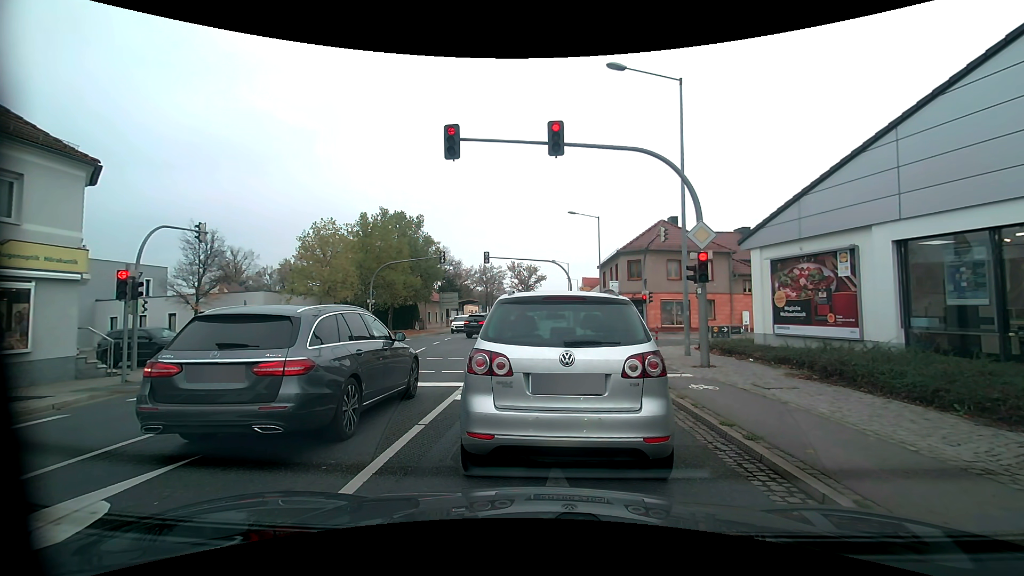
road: primary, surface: asphalt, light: Day
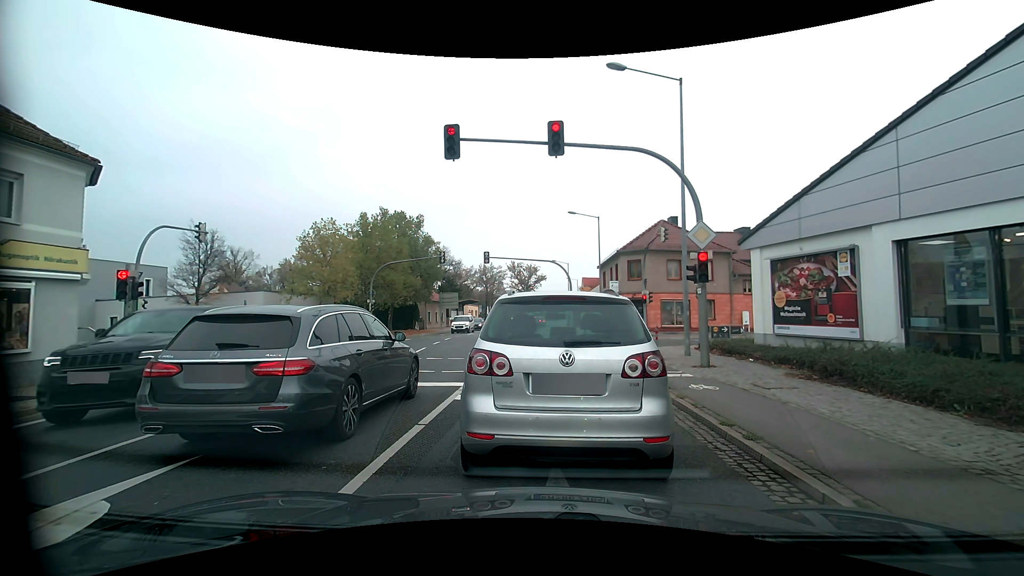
(0.0, 0.0) m; 0°
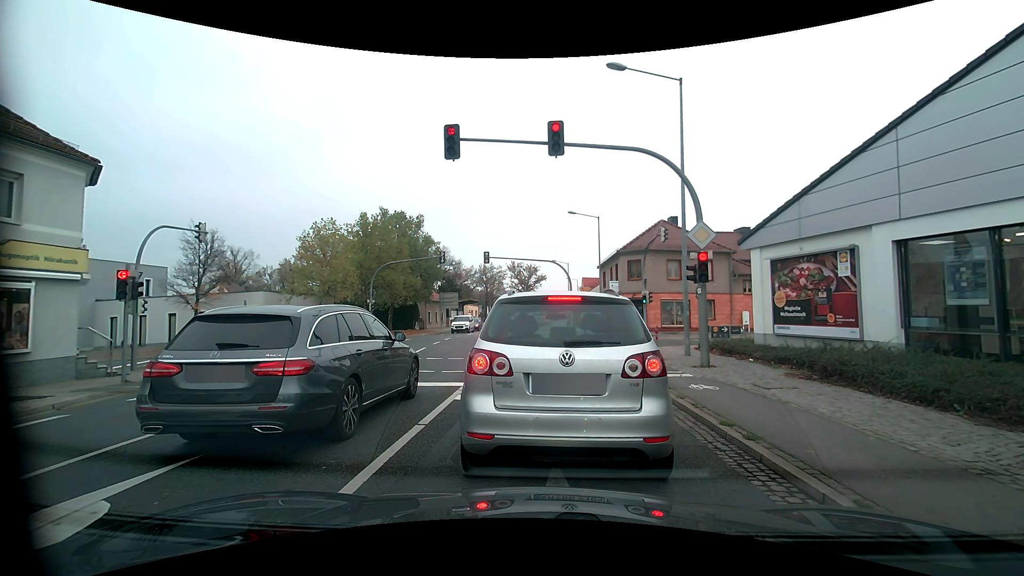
(0.0, 0.0) m; 0°
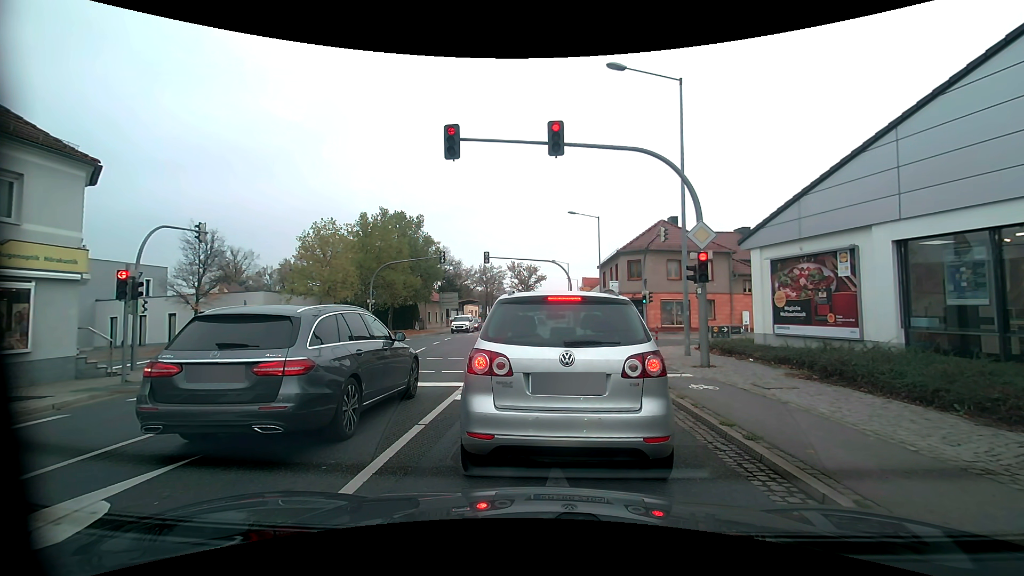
(0.0, 0.0) m; 0°
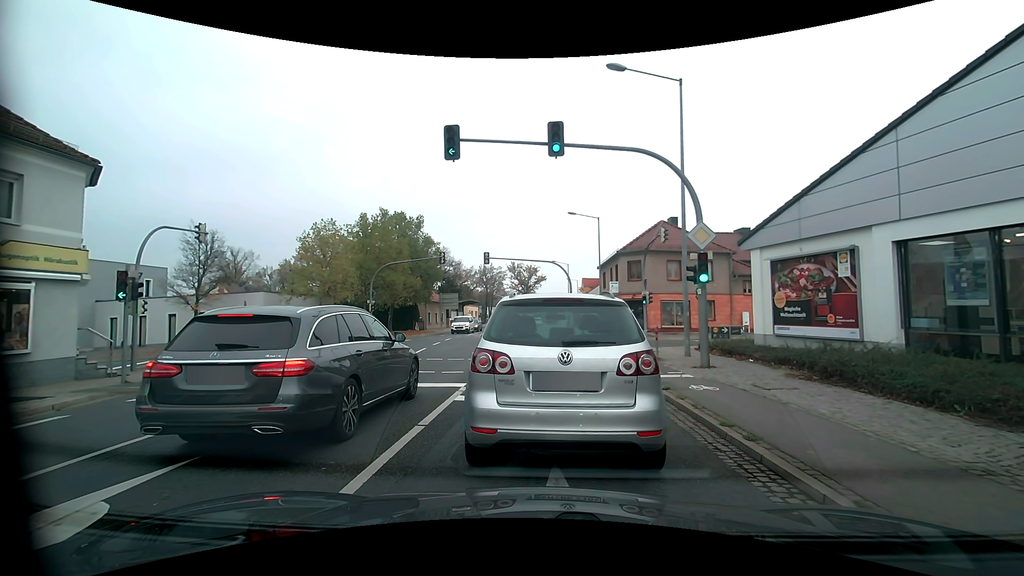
(0.0, 0.0) m; 0°
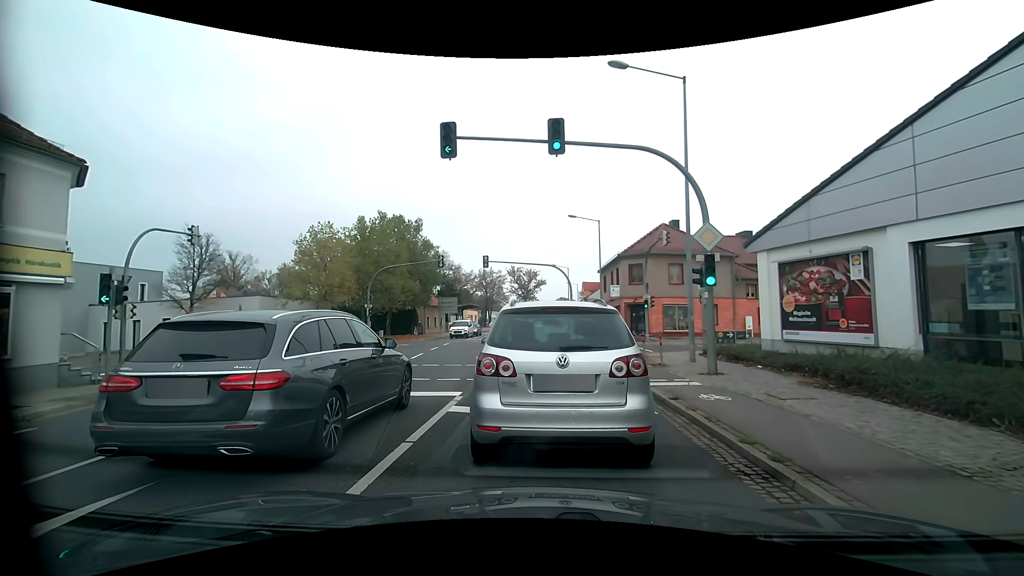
(0.0, +0.7) m; 0°
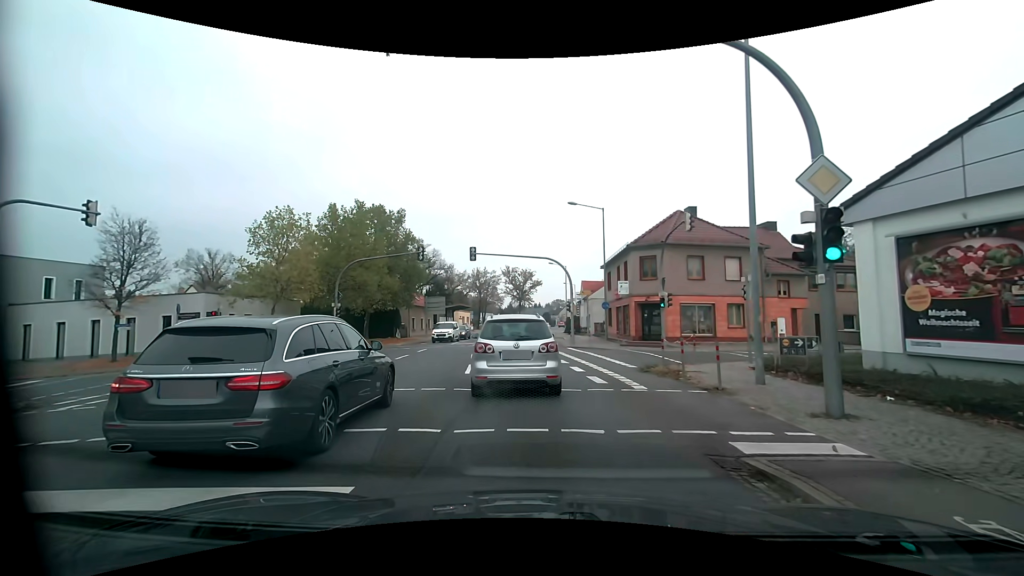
(+0.1, +6.0) m; 0°
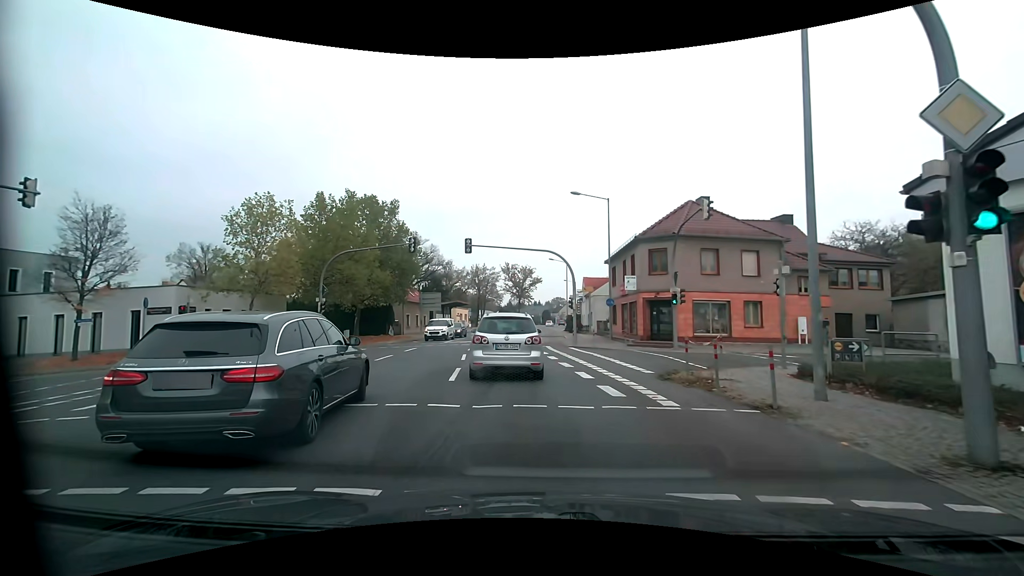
(+0.1, +2.6) m; +2°
(0, +10) (-1, +20) (-2, +30) (-2, +40) (-2, +50) (-1, +60) (-1, +70) (0, +80) (+1, +90) (+2, +100) m
